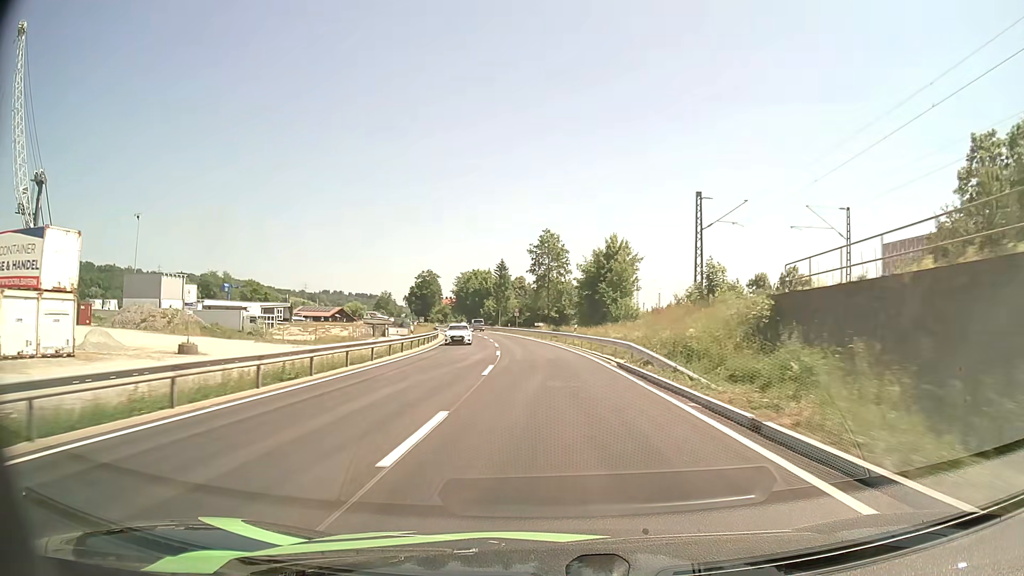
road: primary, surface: asphalt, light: Day
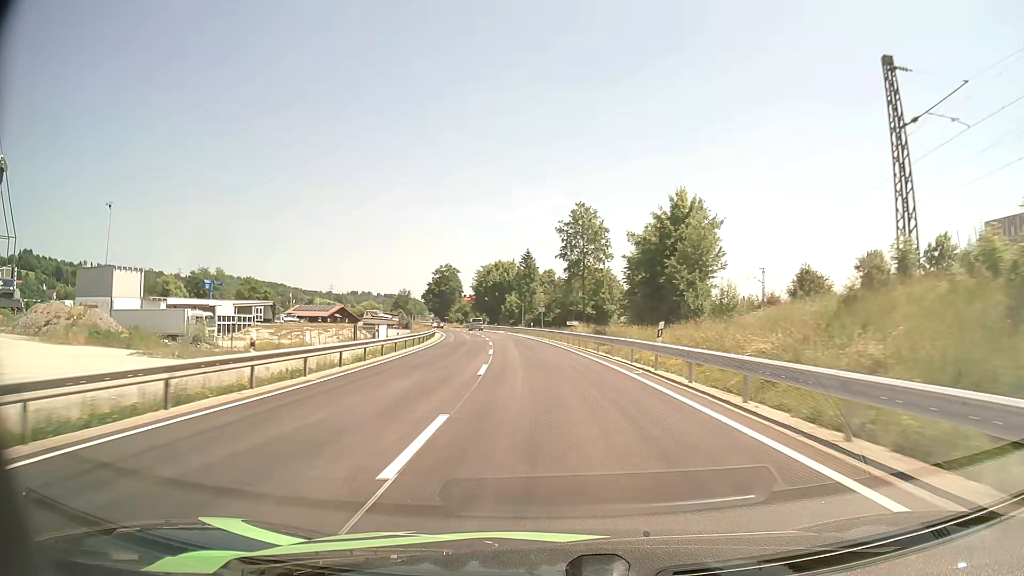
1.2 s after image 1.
(-0.5, +24.7) m; -3°
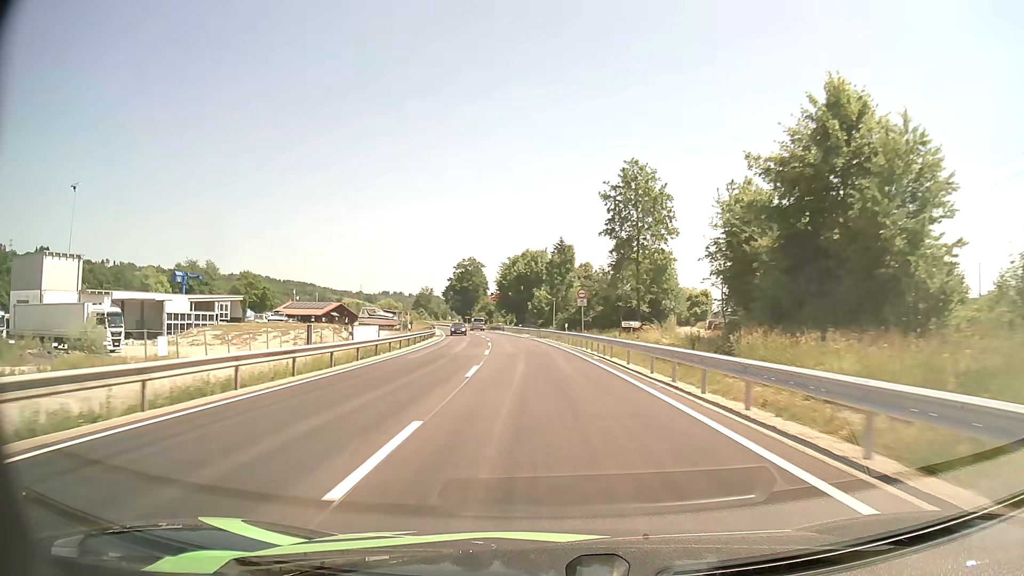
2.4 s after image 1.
(-0.6, +24.9) m; -3°
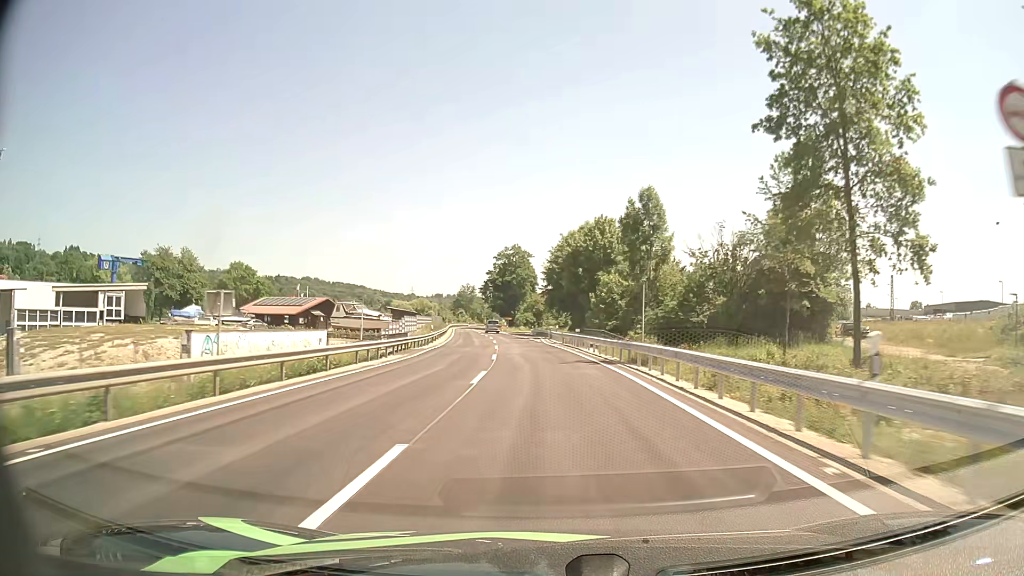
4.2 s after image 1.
(-1.6, +37.8) m; -5°
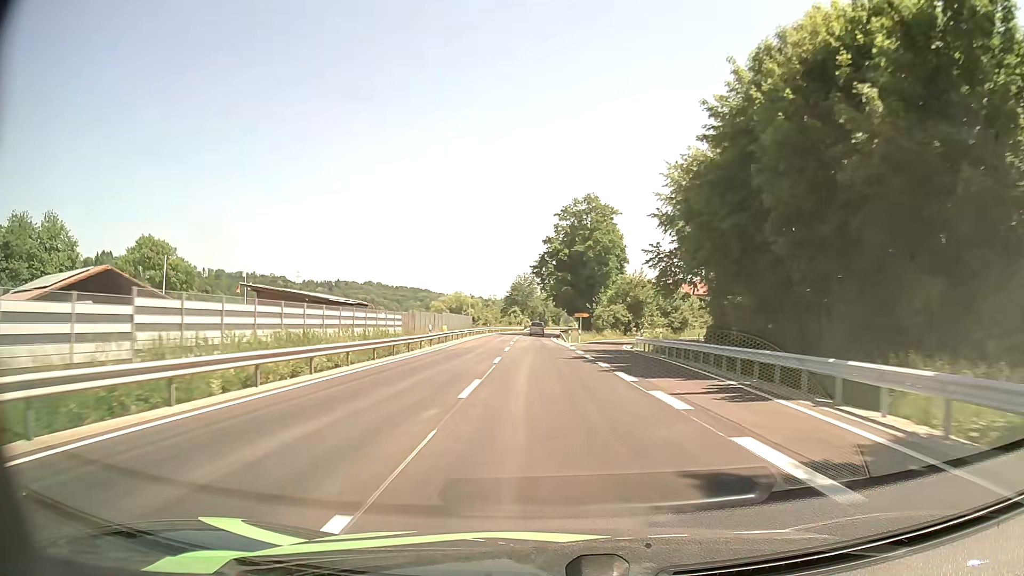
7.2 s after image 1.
(-3.7, +63.1) m; -6°
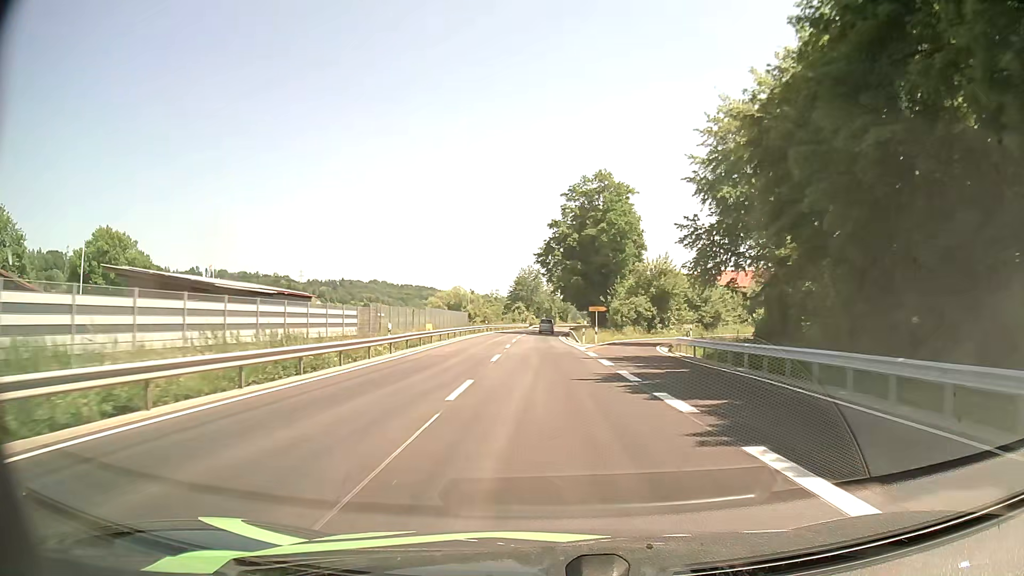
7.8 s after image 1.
(0.0, +12.7) m; -1°
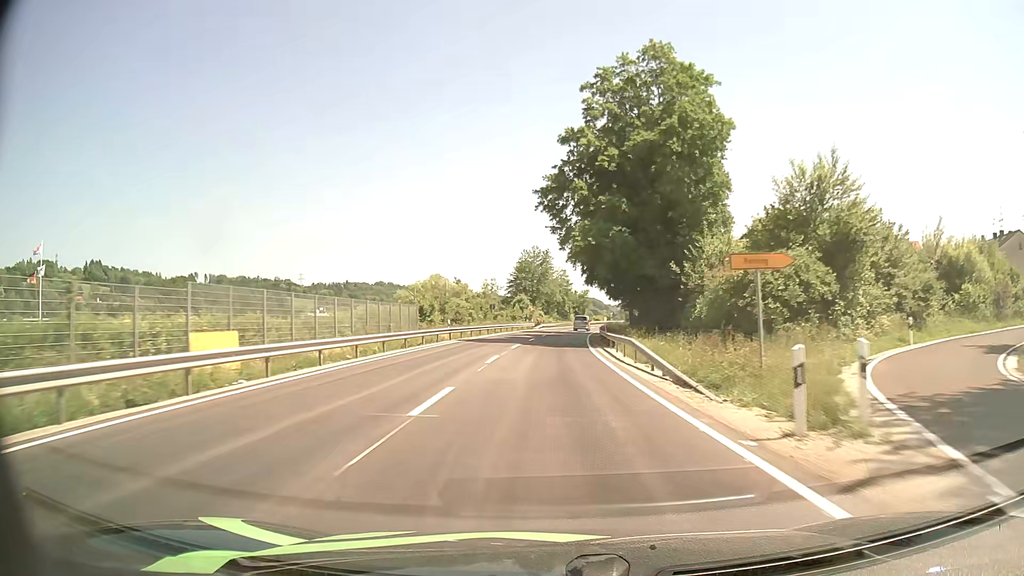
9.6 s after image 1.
(-0.3, +38.5) m; -1°
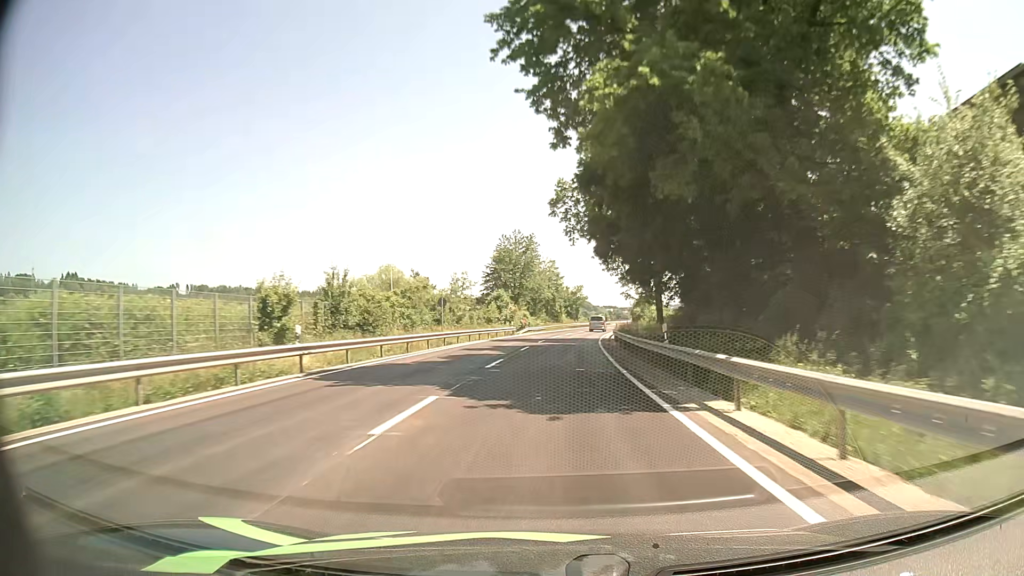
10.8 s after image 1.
(+0.2, +25.6) m; +1°
